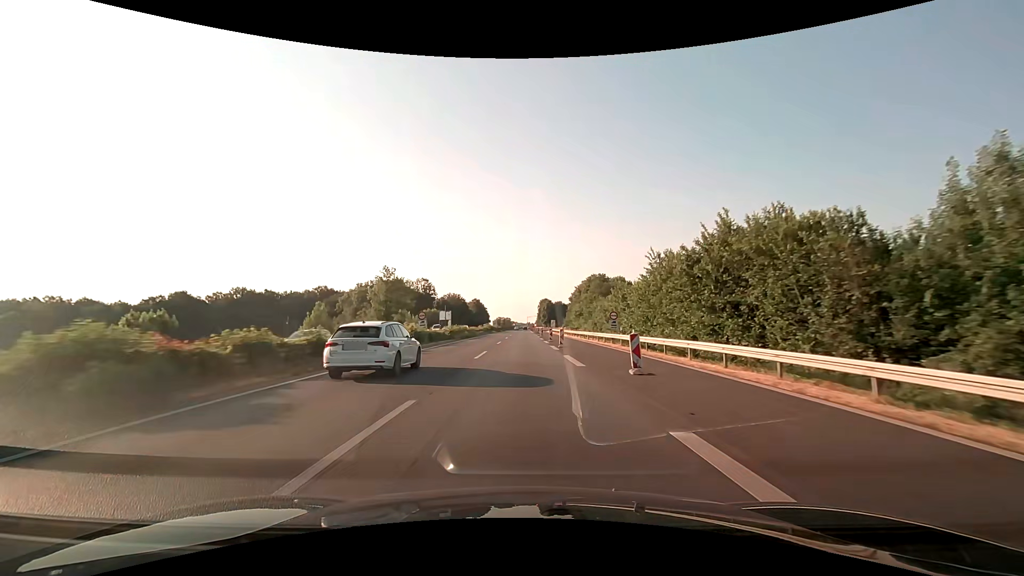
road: motorway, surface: asphalt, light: Day
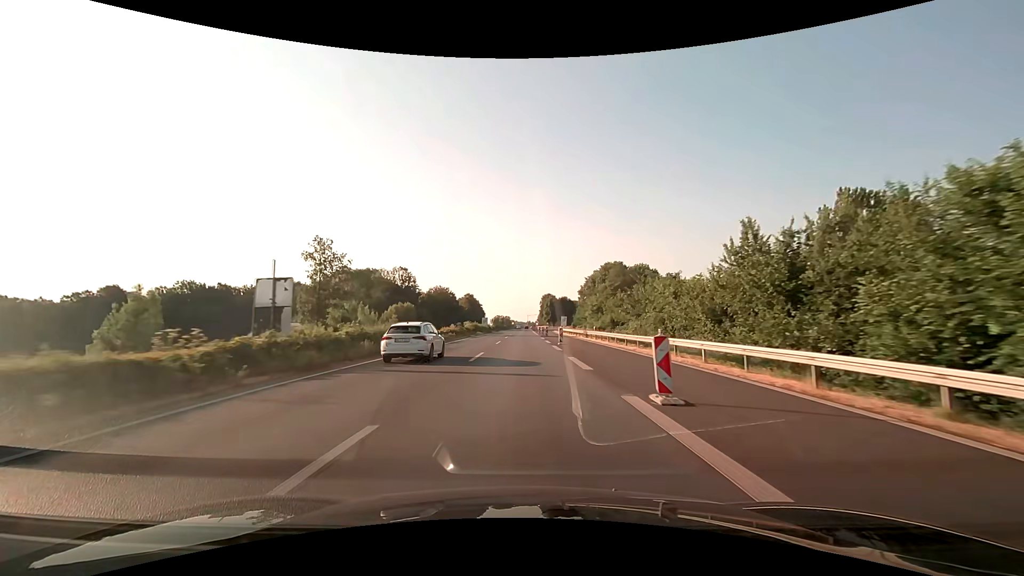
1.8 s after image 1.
(0.0, +38.0) m; 0°
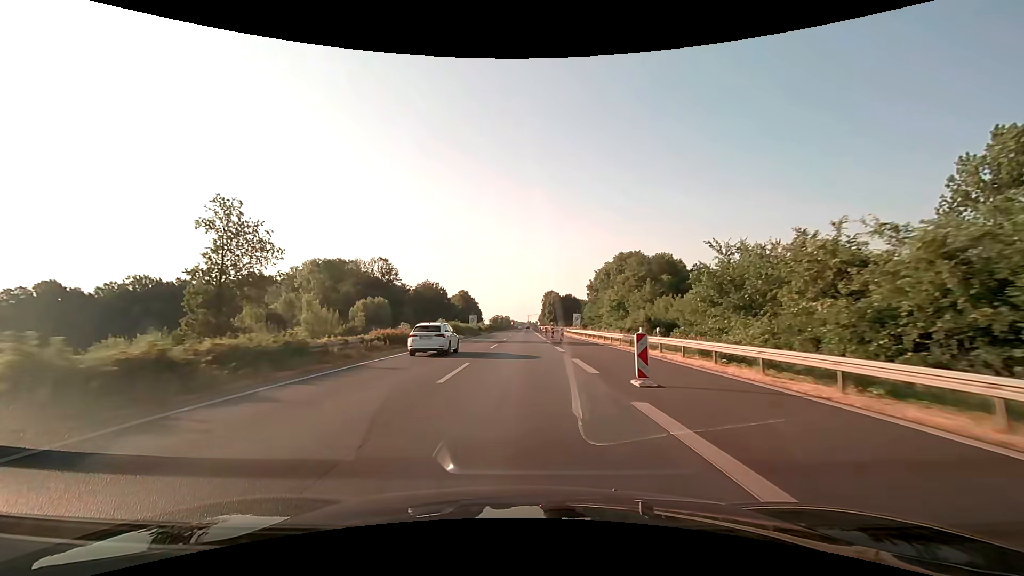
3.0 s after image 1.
(0.0, +25.1) m; 0°
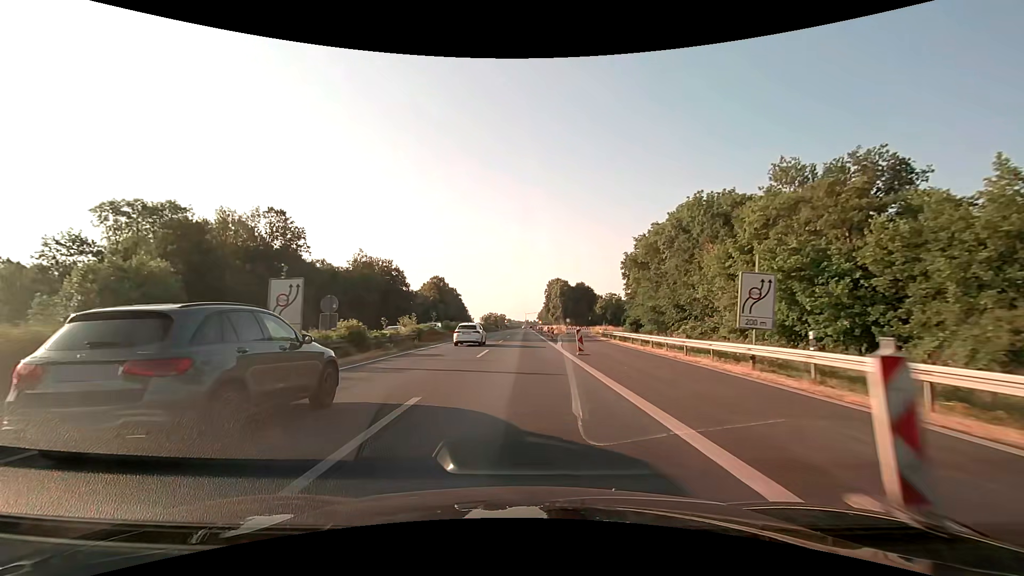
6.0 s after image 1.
(+0.1, +62.7) m; 0°
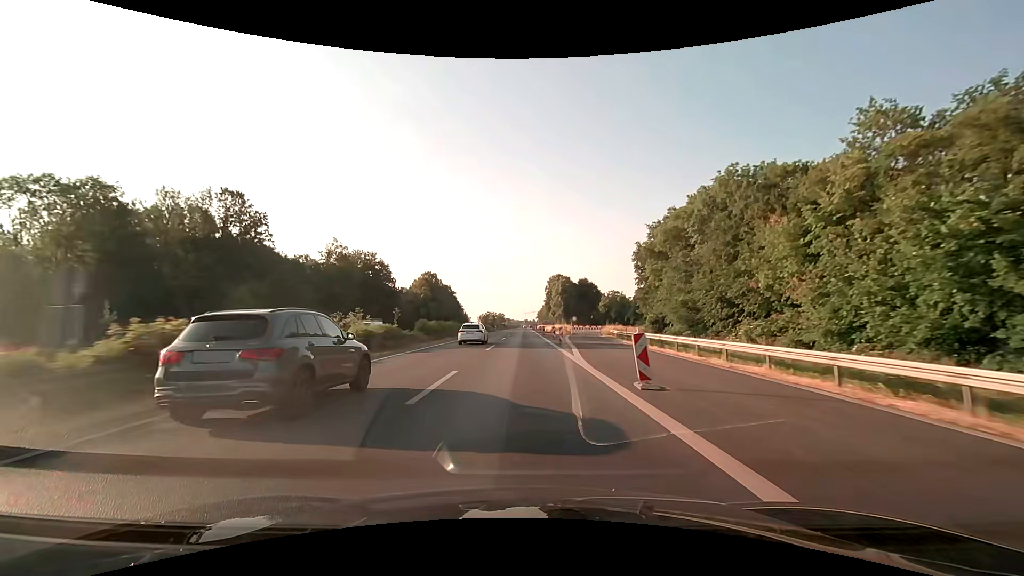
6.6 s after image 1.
(0.0, +12.5) m; 0°
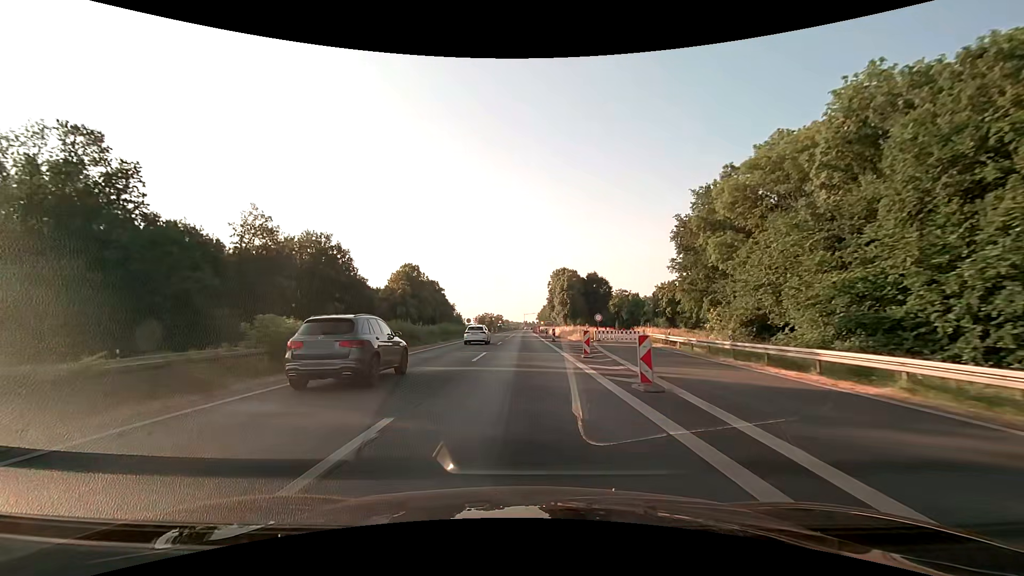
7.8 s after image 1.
(0.0, +25.1) m; 0°
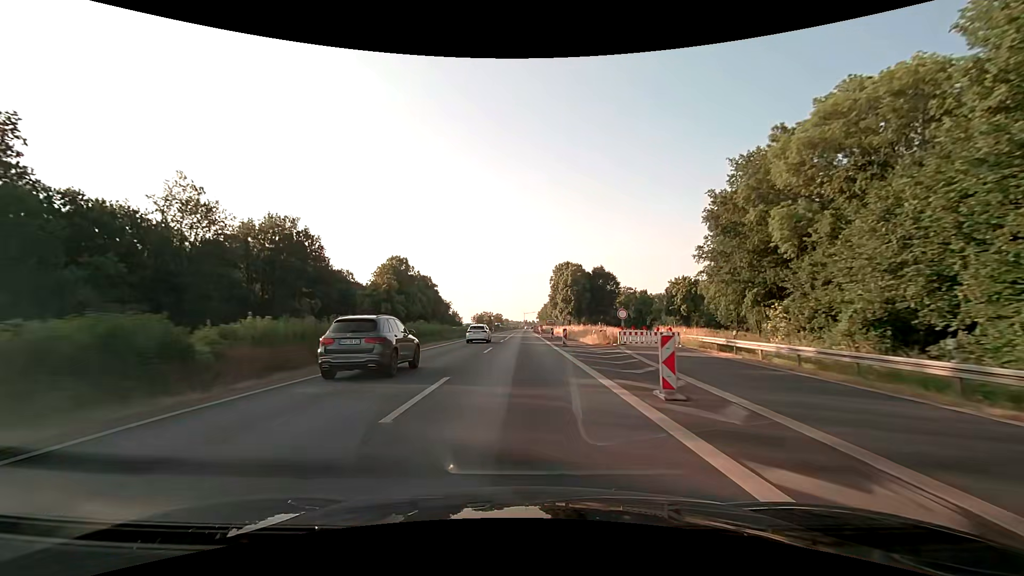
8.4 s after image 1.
(0.0, +12.5) m; 0°
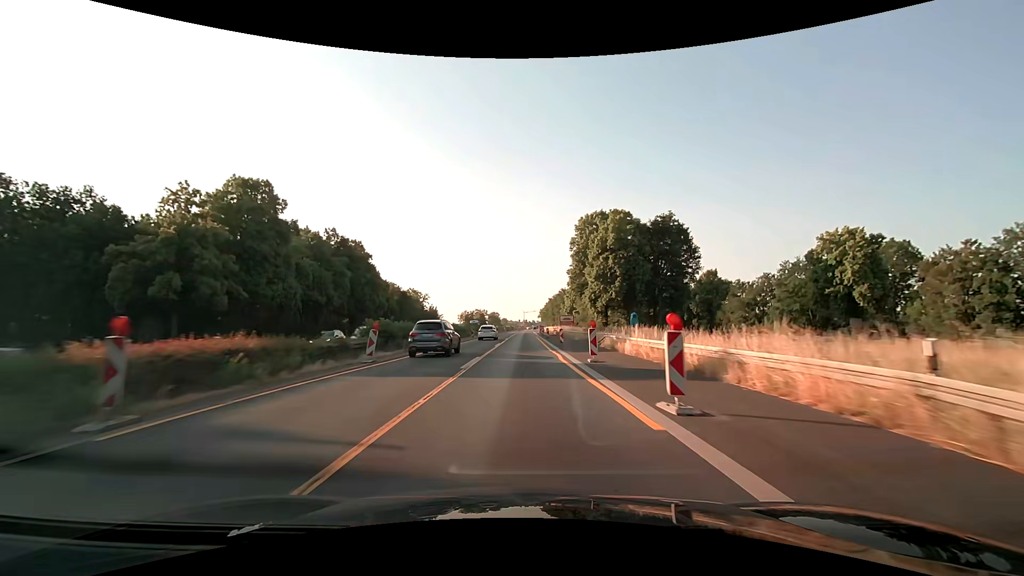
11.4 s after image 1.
(+0.2, +62.8) m; 0°
(0, +10) (0, +20) (0, +30) (0, +40) (0, +50) (0, +60) (0, +70) (+1, +80) (+1, +90) (+1, +100) m
